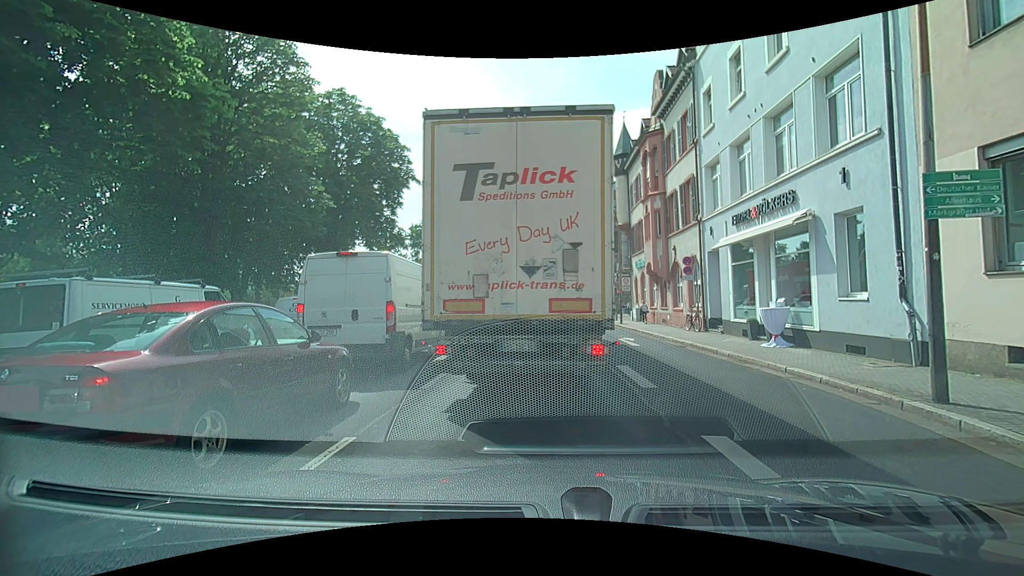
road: primary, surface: asphalt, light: Day
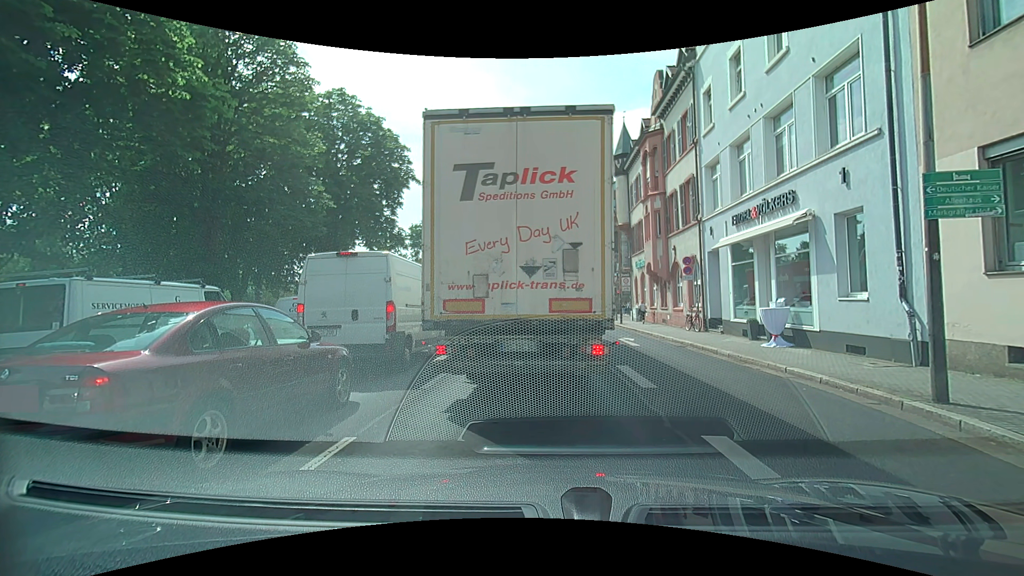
(0.0, 0.0) m; 0°
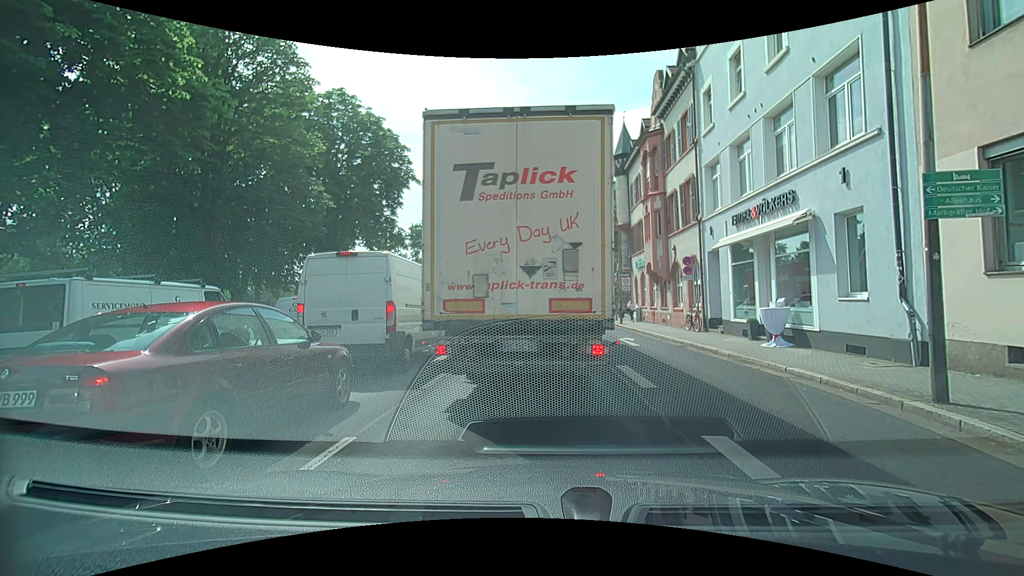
(0.0, 0.0) m; 0°
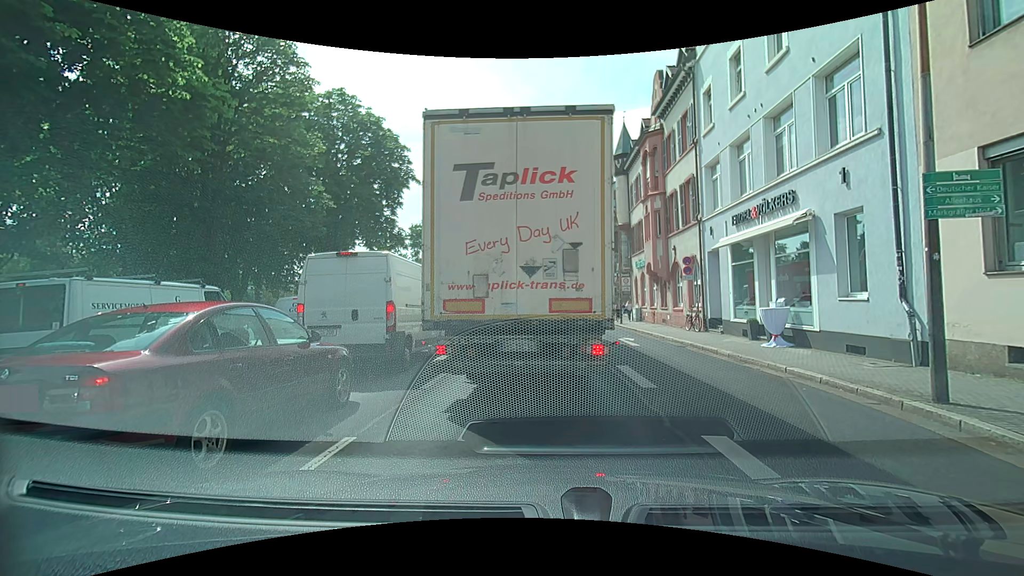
(0.0, 0.0) m; 0°
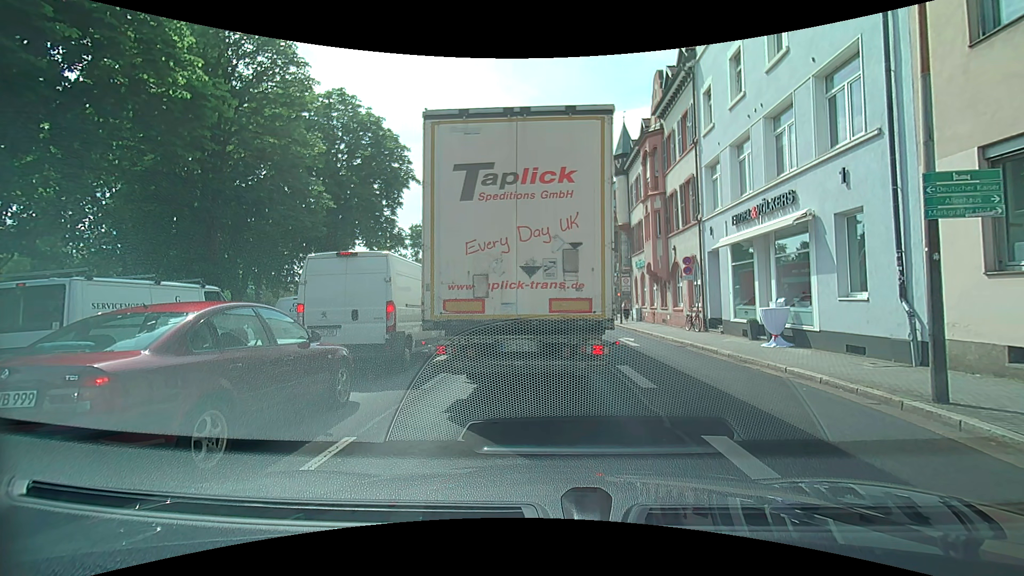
(0.0, 0.0) m; 0°
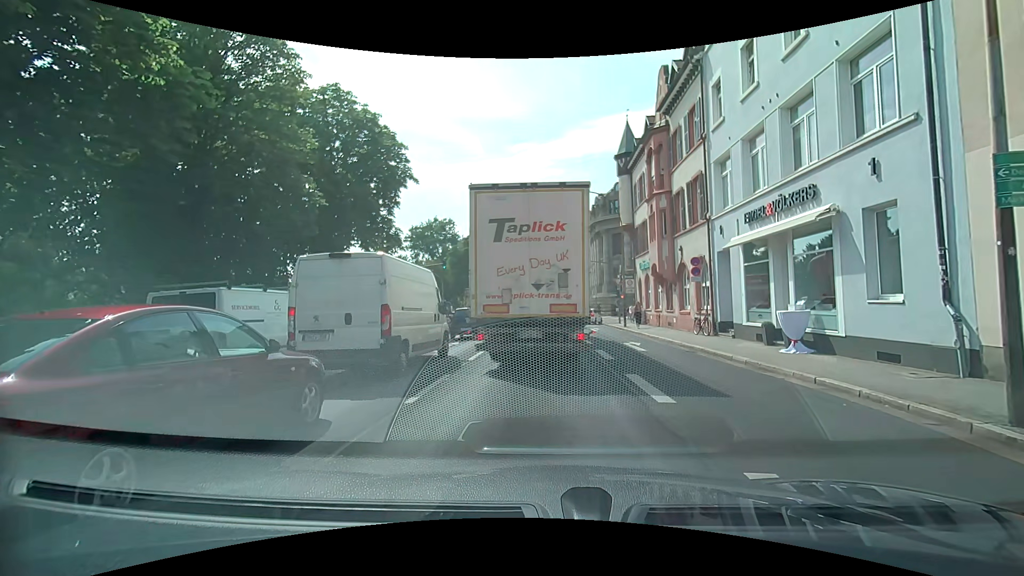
(0.0, +1.1) m; +2°
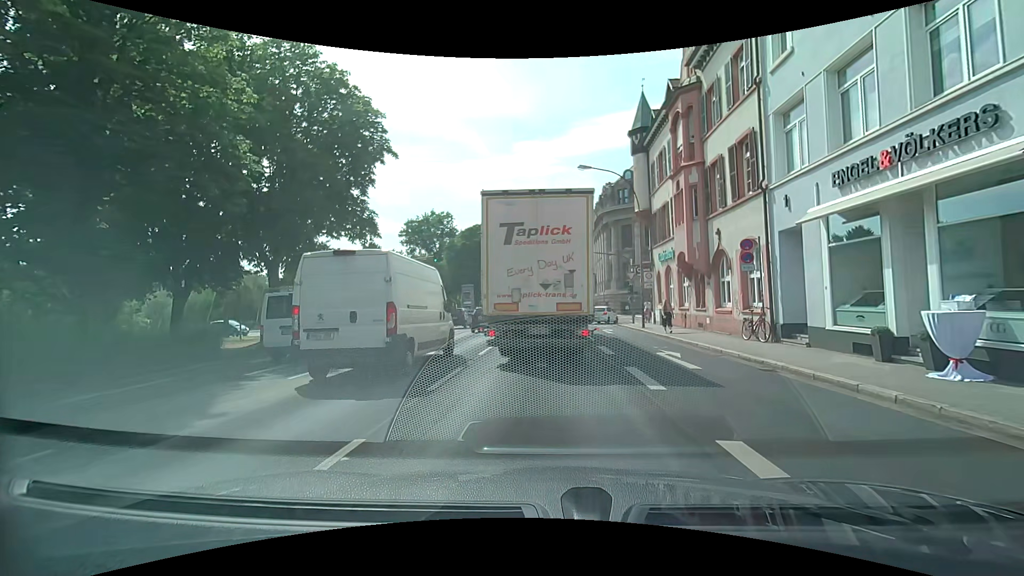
(-0.1, +5.3) m; -2°
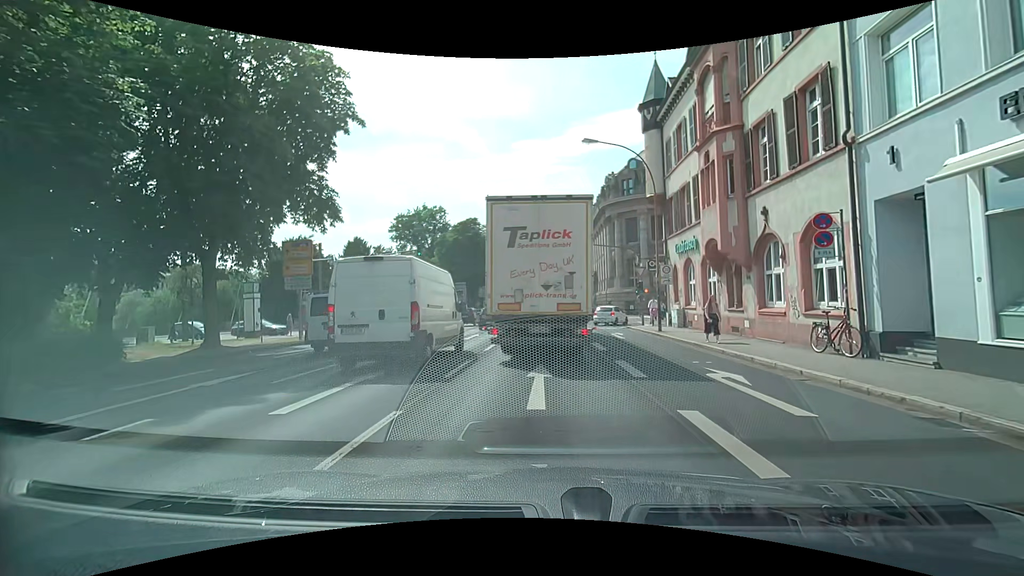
(0.0, +4.6) m; -1°
(0, +10) (0, +20) (+1, +30) (+1, +40) (+1, +50) (+1, +60) (+1, +70) (+1, +80) (+1, +90) (+2, +100) m
